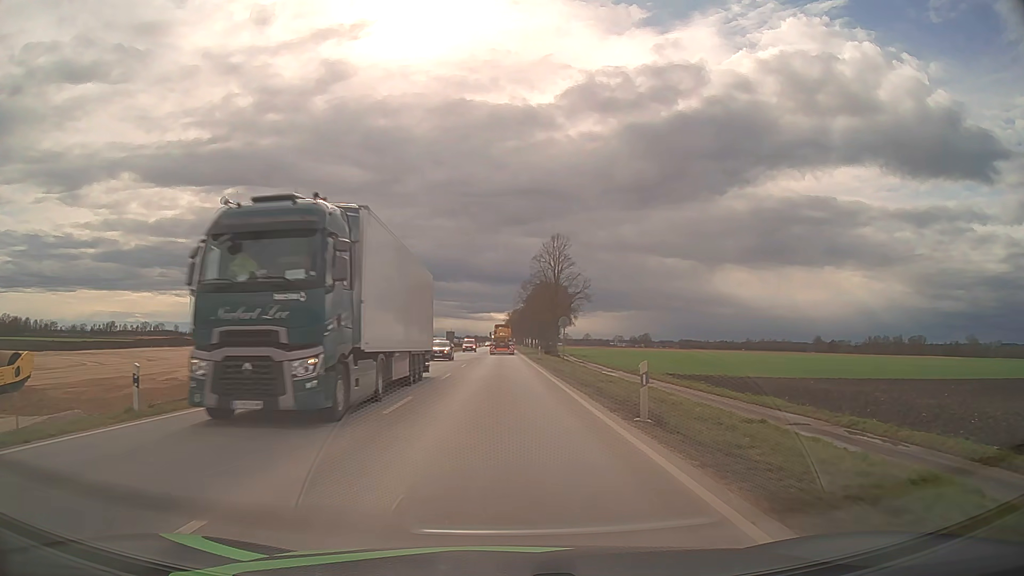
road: unclassified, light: Day
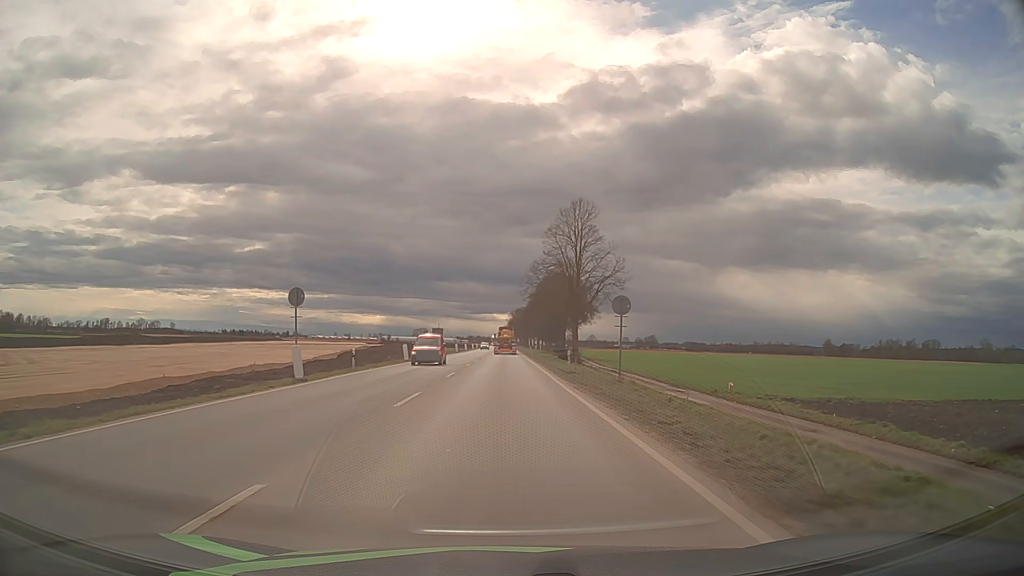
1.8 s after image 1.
(-0.1, +22.8) m; 0°
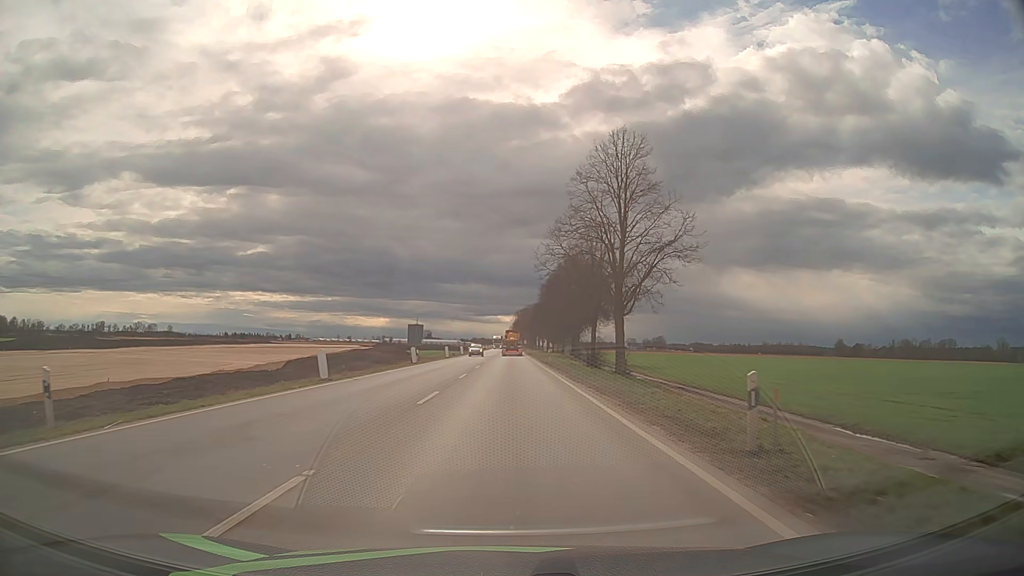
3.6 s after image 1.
(-0.1, +22.9) m; 0°
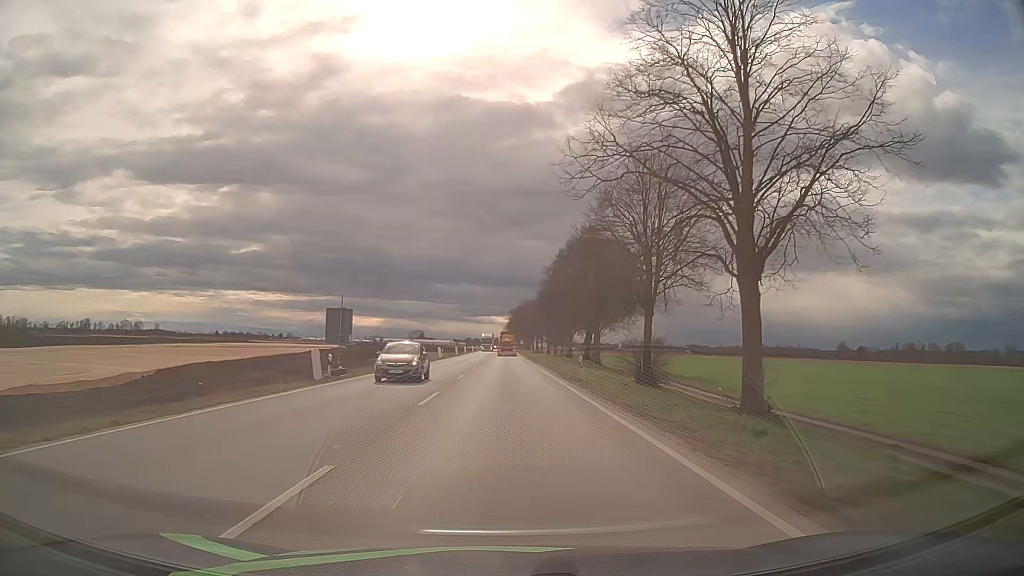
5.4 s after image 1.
(+0.1, +23.9) m; +1°
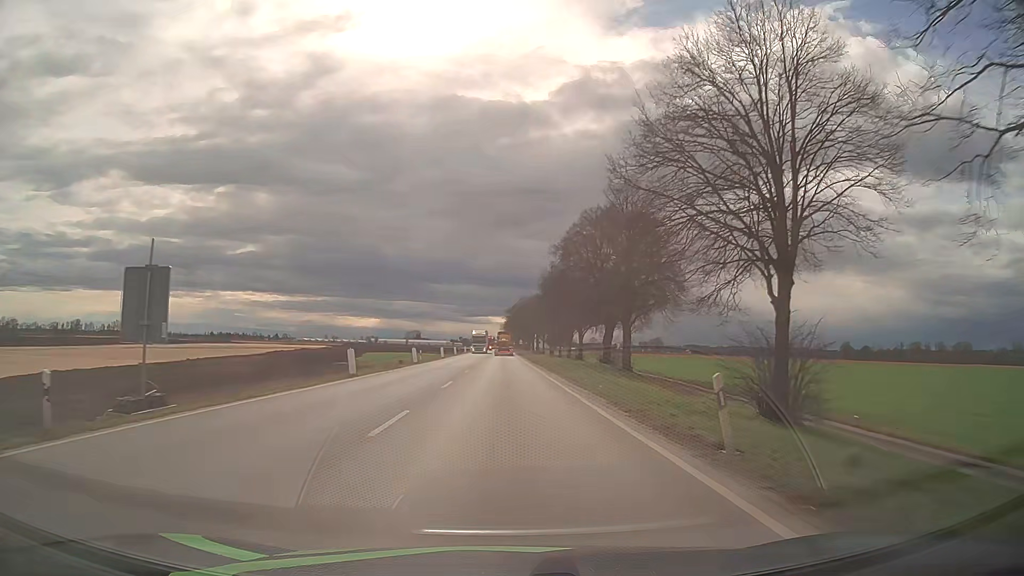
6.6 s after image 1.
(0.0, +17.5) m; 0°
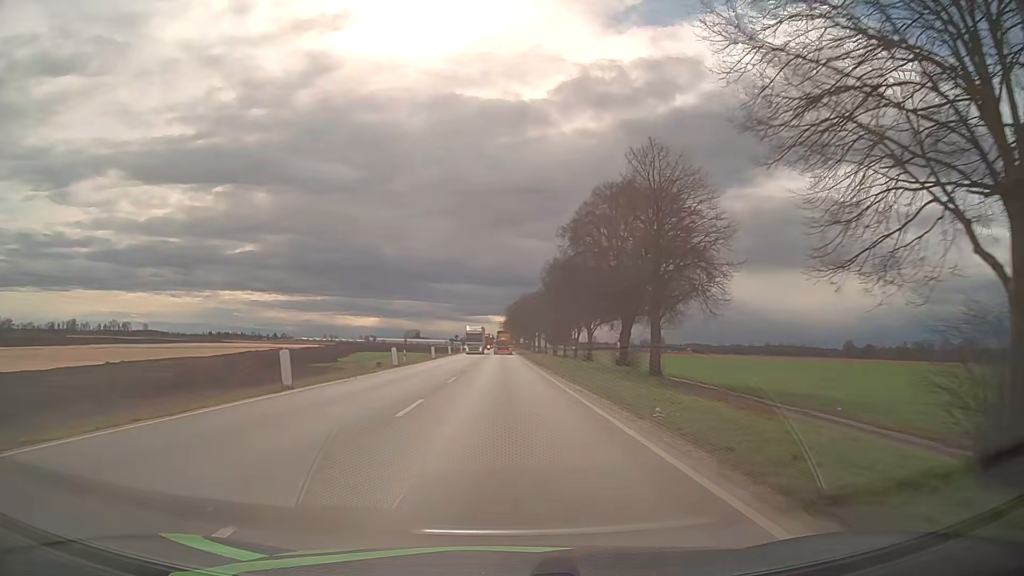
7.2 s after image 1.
(+0.1, +9.3) m; 0°
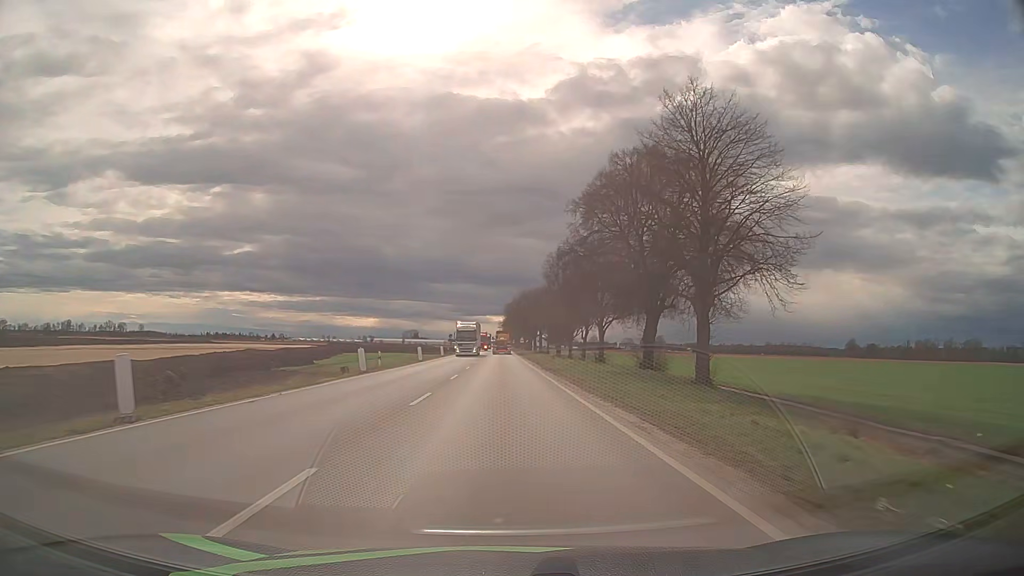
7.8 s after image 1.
(0.0, +9.6) m; 0°
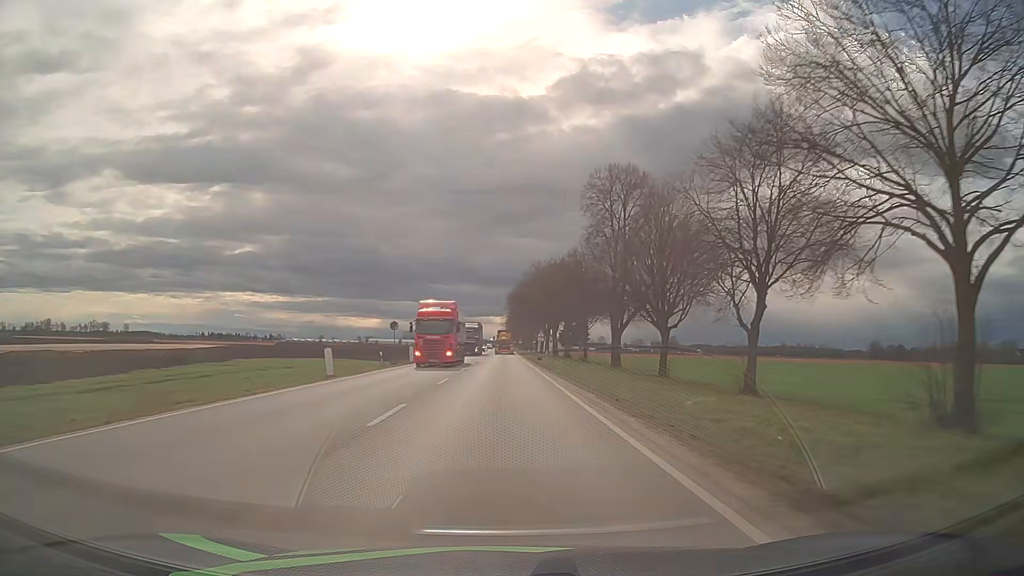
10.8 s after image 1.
(-0.1, +52.8) m; 0°
(0, +10) (0, +20) (0, +30) (0, +40) (0, +50) (0, +60) (0, +70) (0, +80) (0, +90) (0, +100) m
